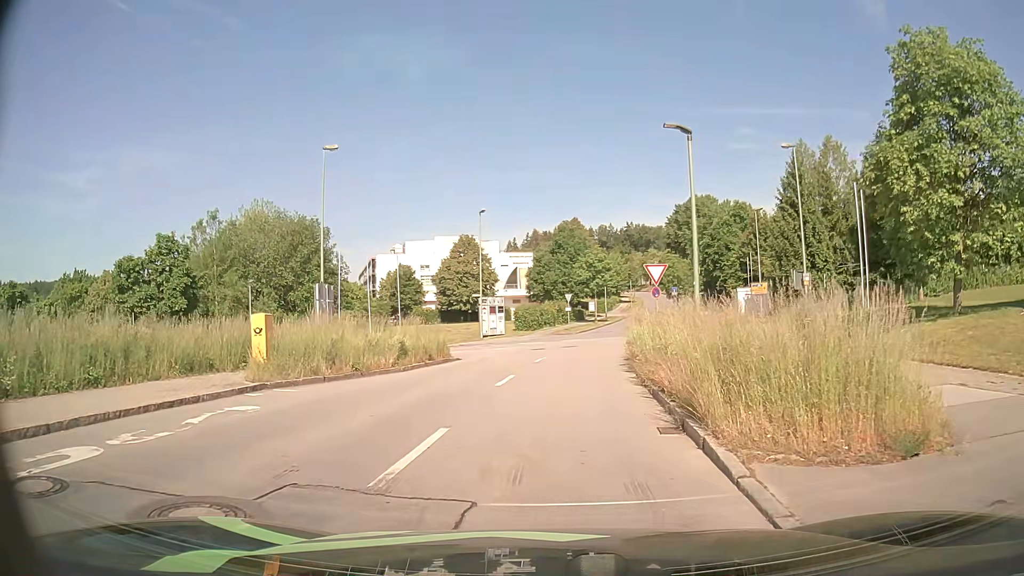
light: Day
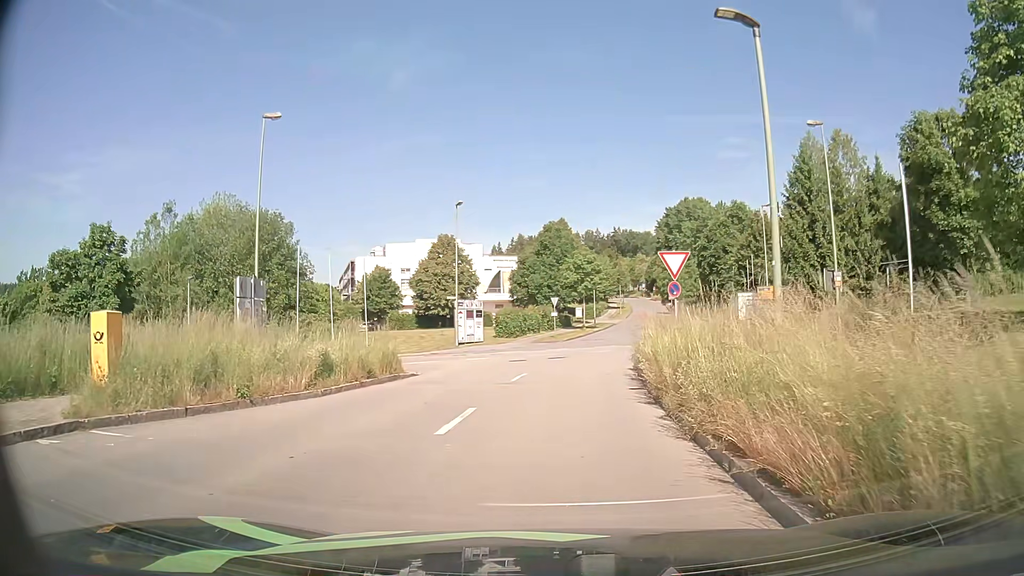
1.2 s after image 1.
(0.0, +6.0) m; +1°
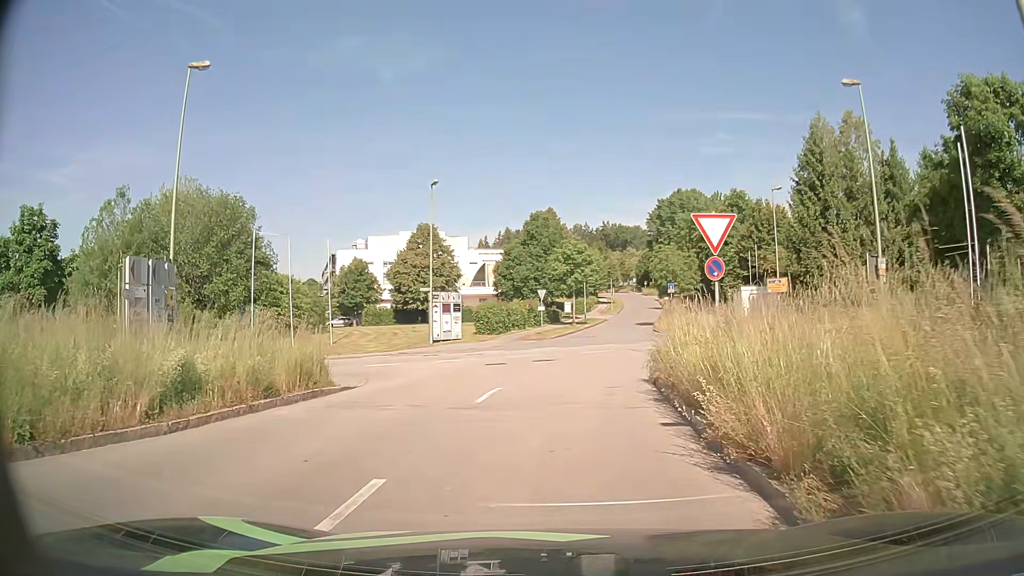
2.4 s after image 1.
(+0.1, +5.6) m; +2°
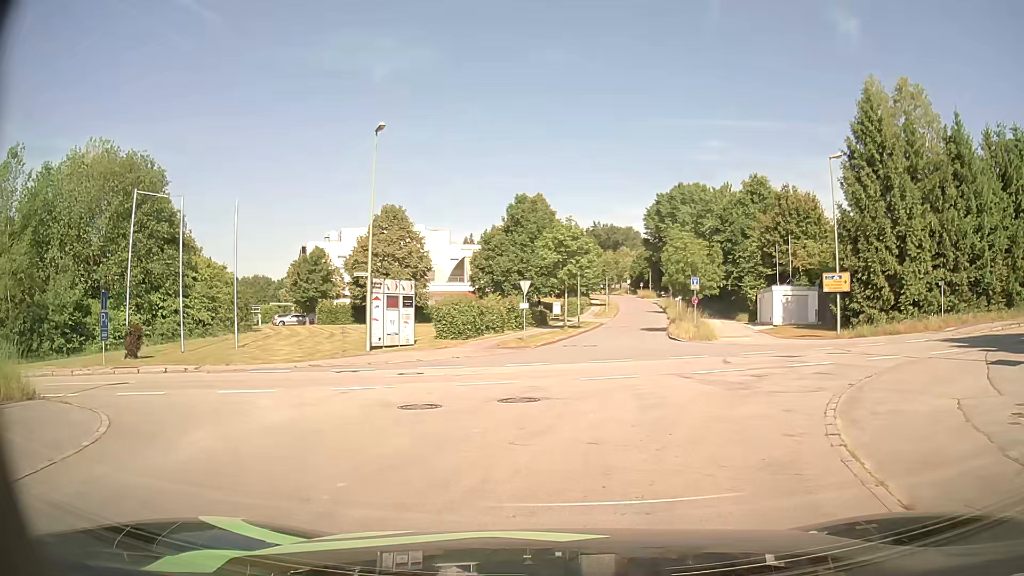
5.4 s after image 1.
(0.0, +12.5) m; +2°
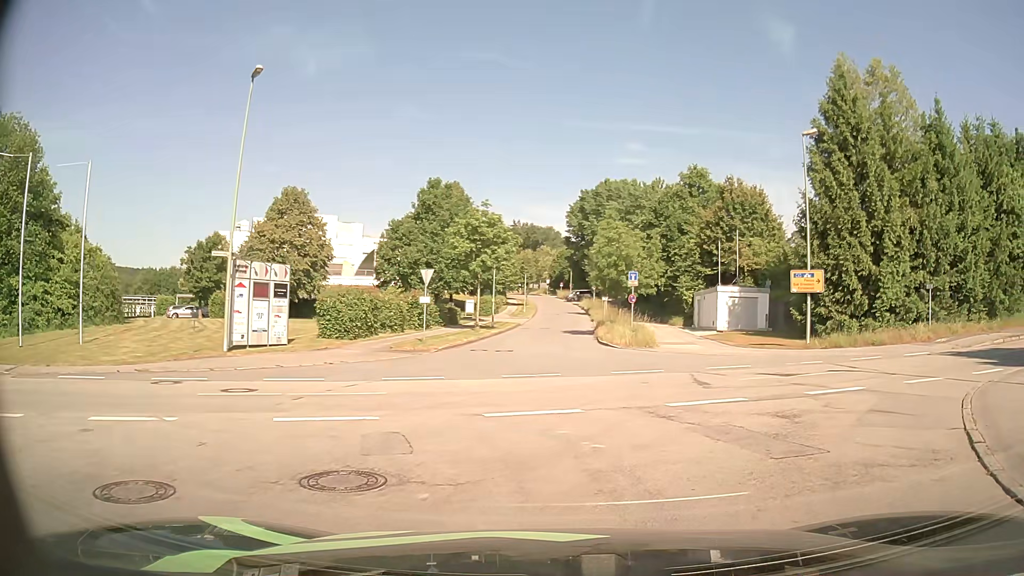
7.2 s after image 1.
(+0.1, +6.8) m; +5°
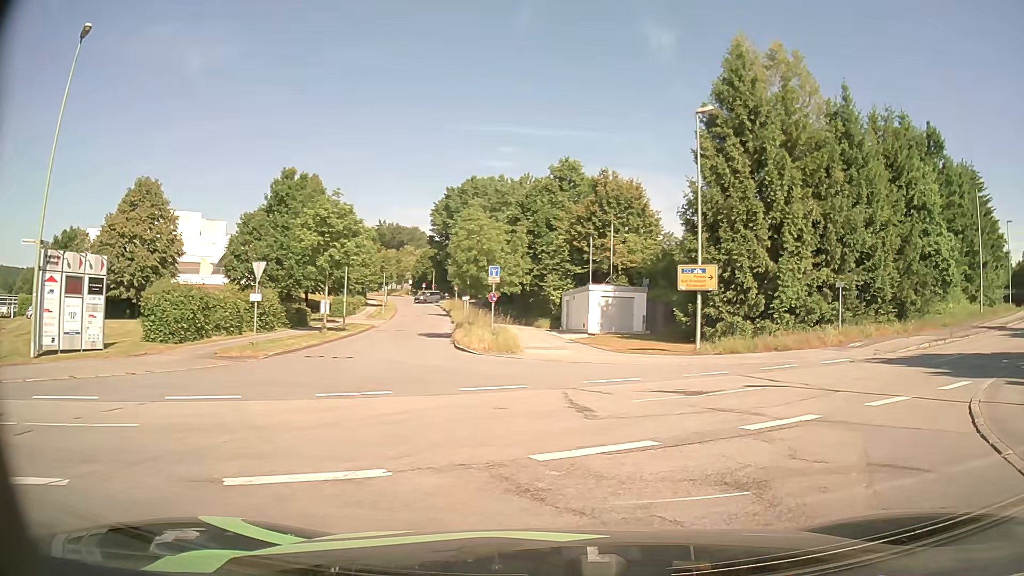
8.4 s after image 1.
(+0.4, +4.2) m; +12°
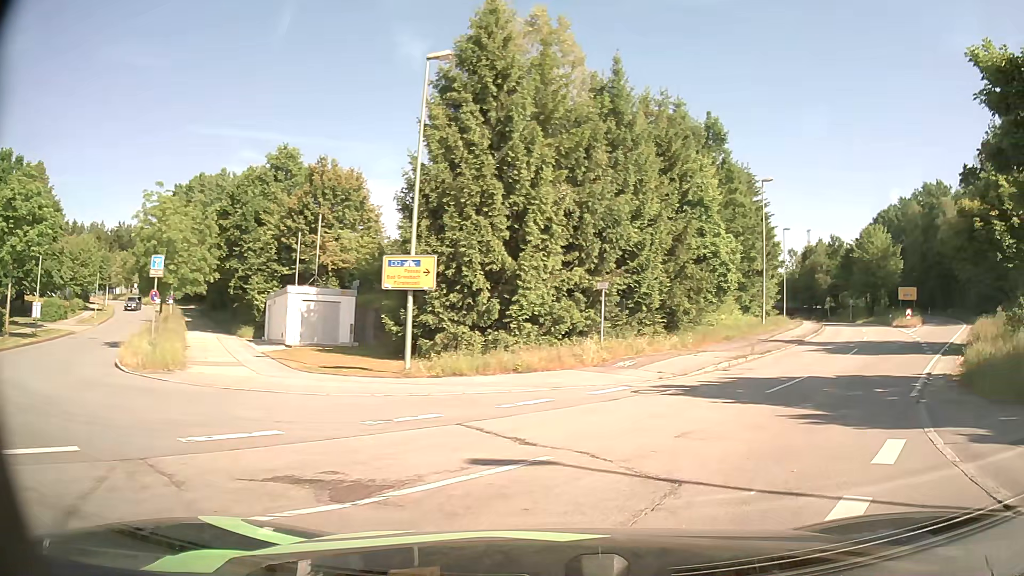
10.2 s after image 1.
(+1.4, +7.1) m; +22°
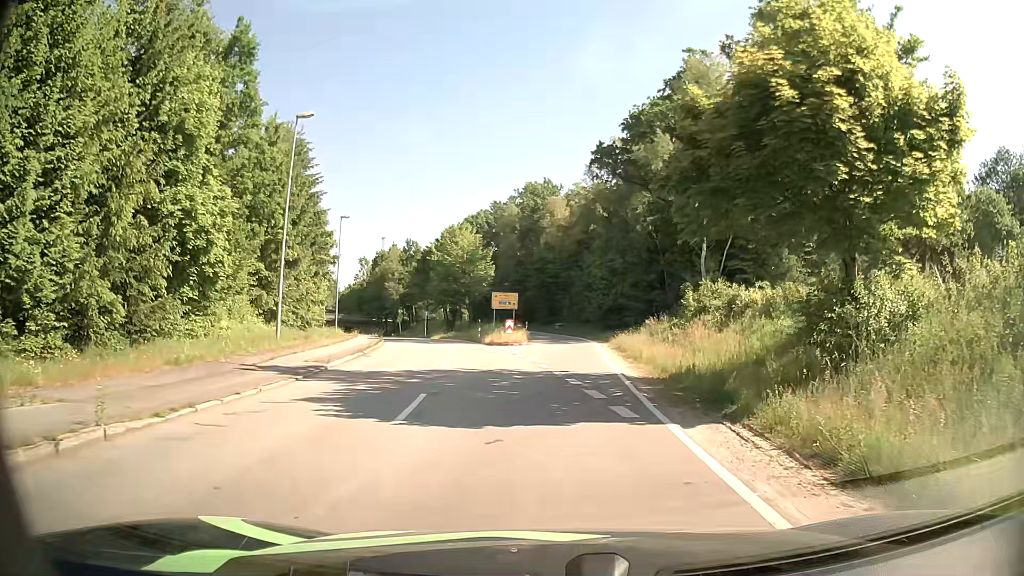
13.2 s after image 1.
(+7.0, +15.7) m; +37°
